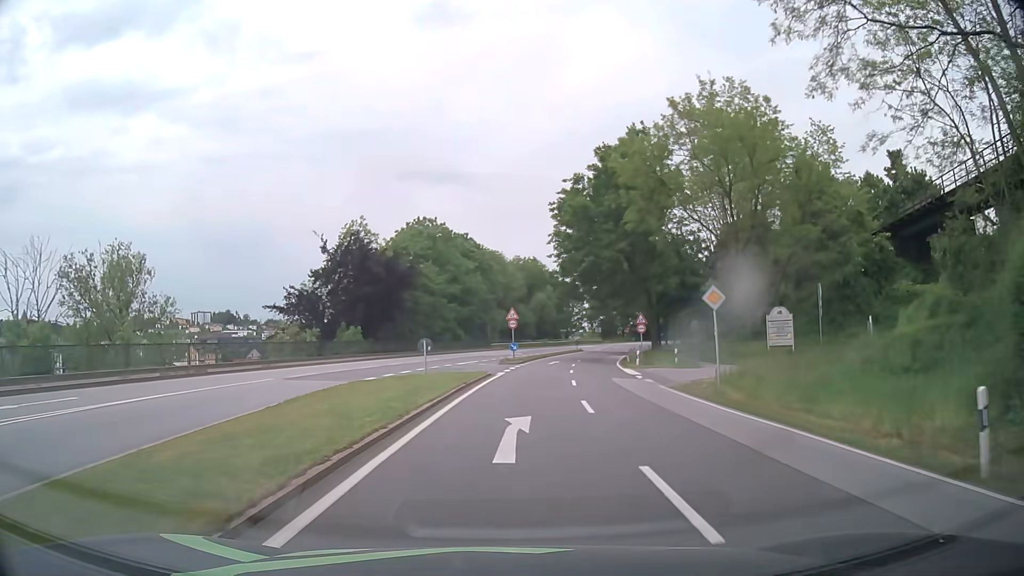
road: primary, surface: asphalt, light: Day
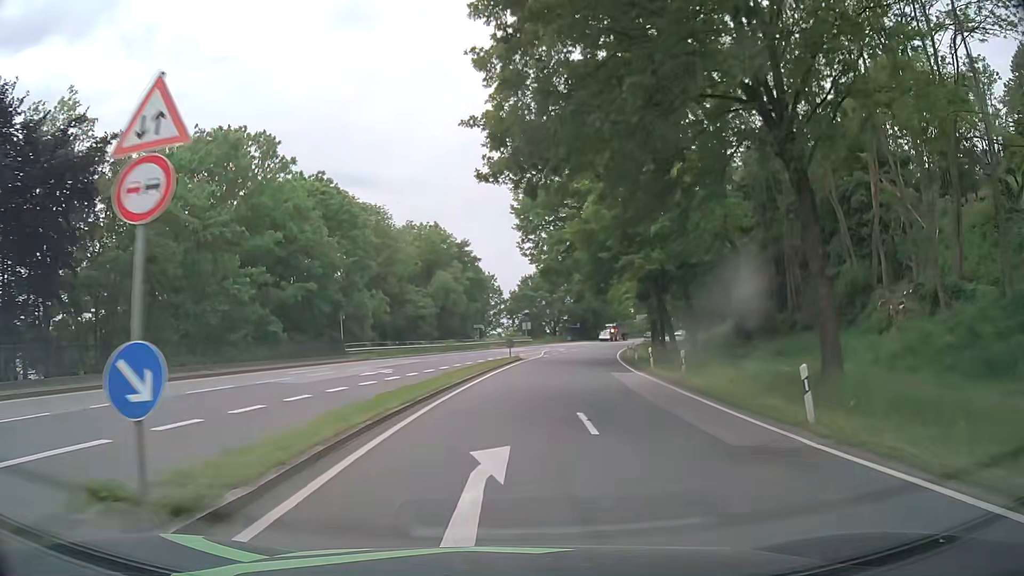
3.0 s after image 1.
(+2.4, +40.1) m; +7°
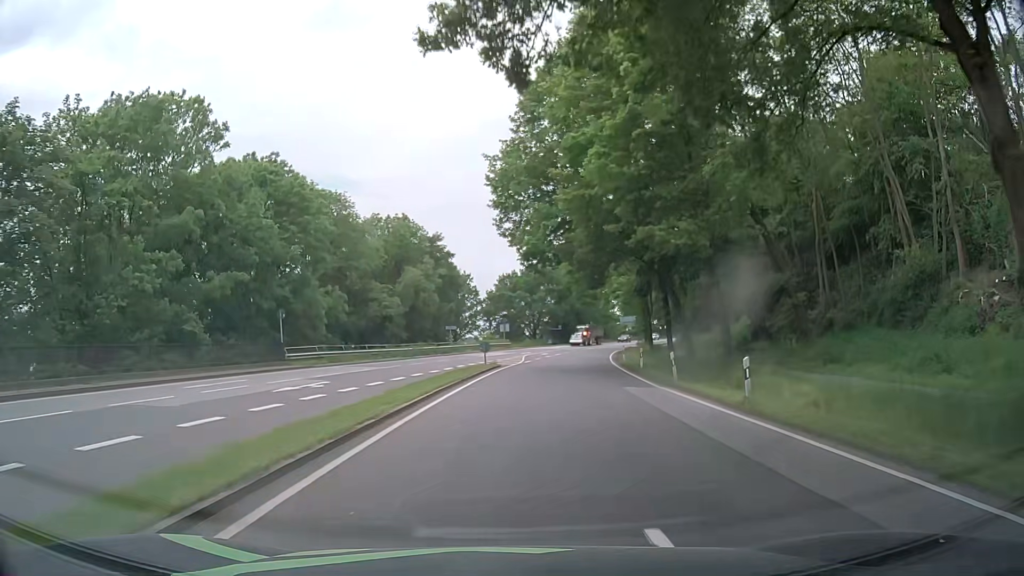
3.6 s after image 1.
(+0.2, +8.1) m; +2°
